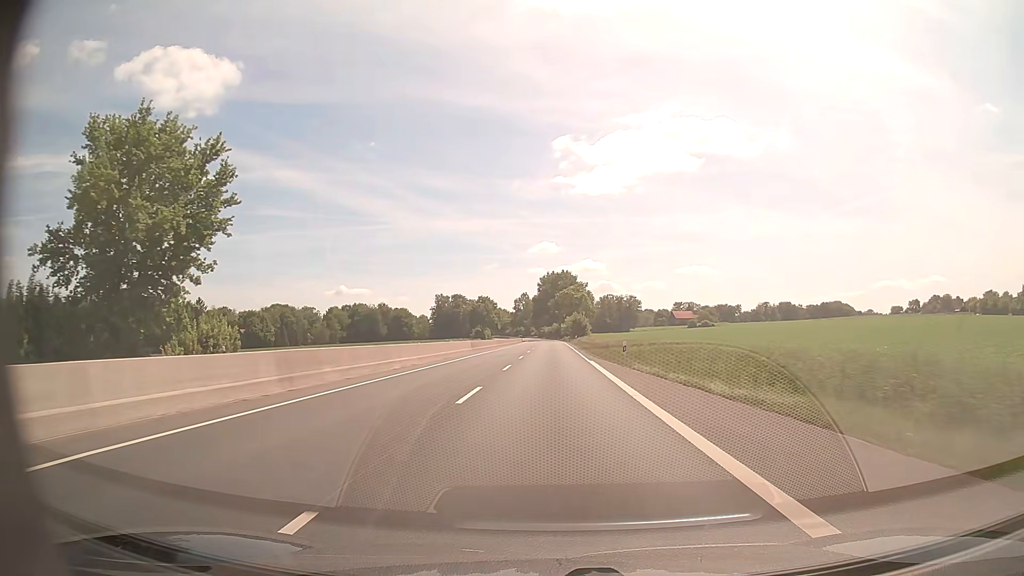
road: trunk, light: Day
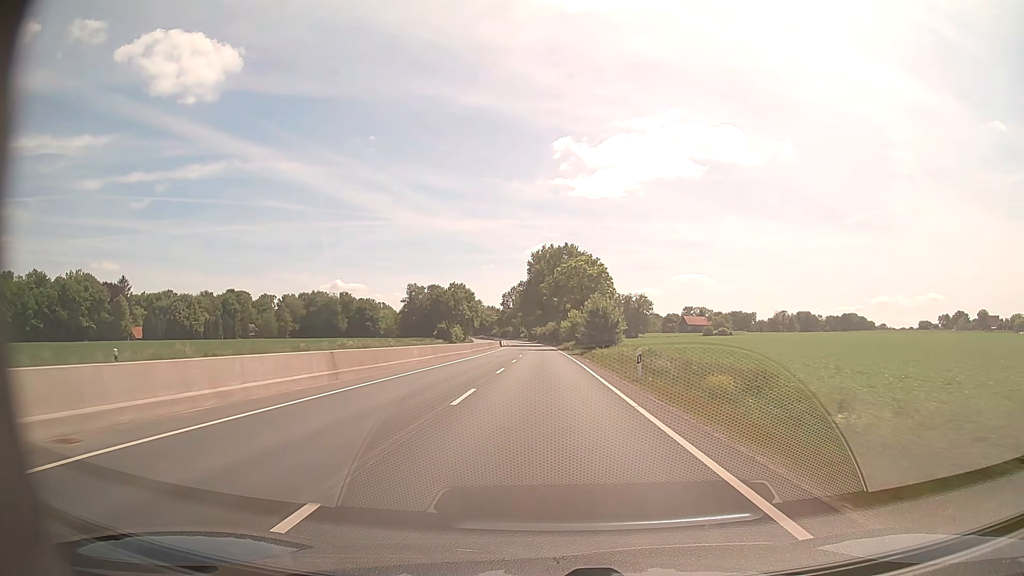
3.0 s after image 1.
(+0.4, +60.4) m; 0°
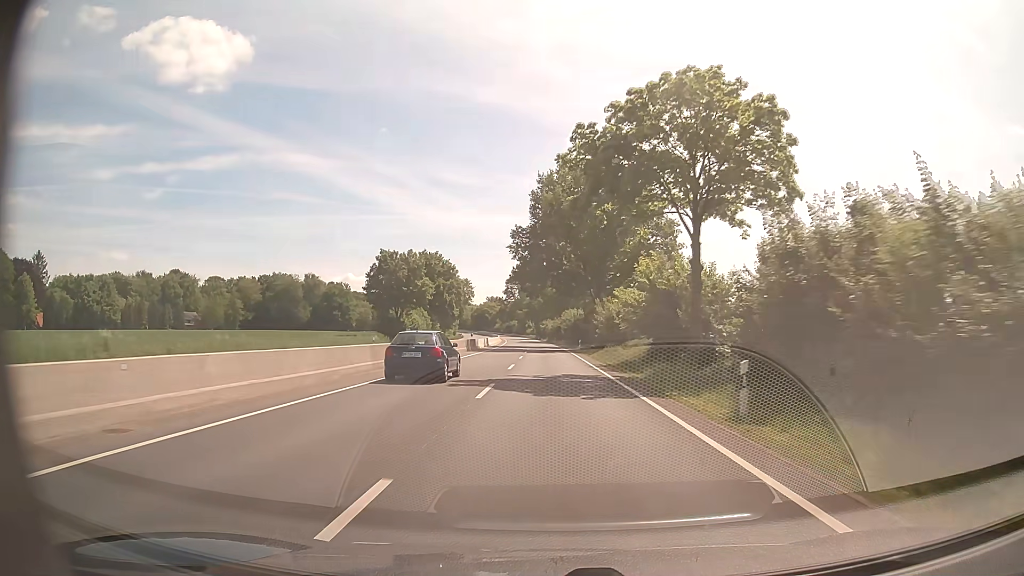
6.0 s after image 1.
(-0.5, +59.8) m; -1°
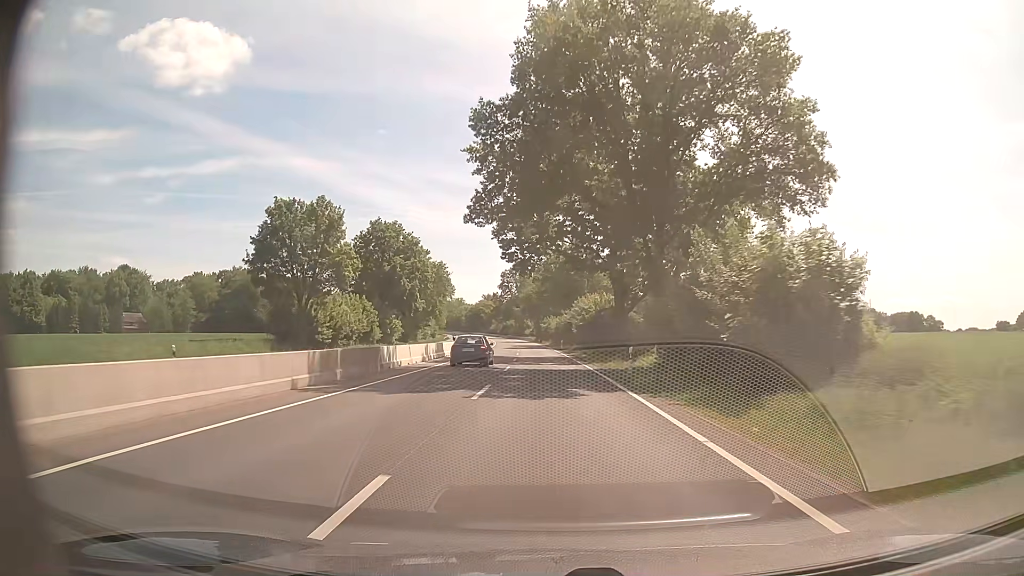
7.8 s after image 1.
(-0.1, +36.3) m; 0°
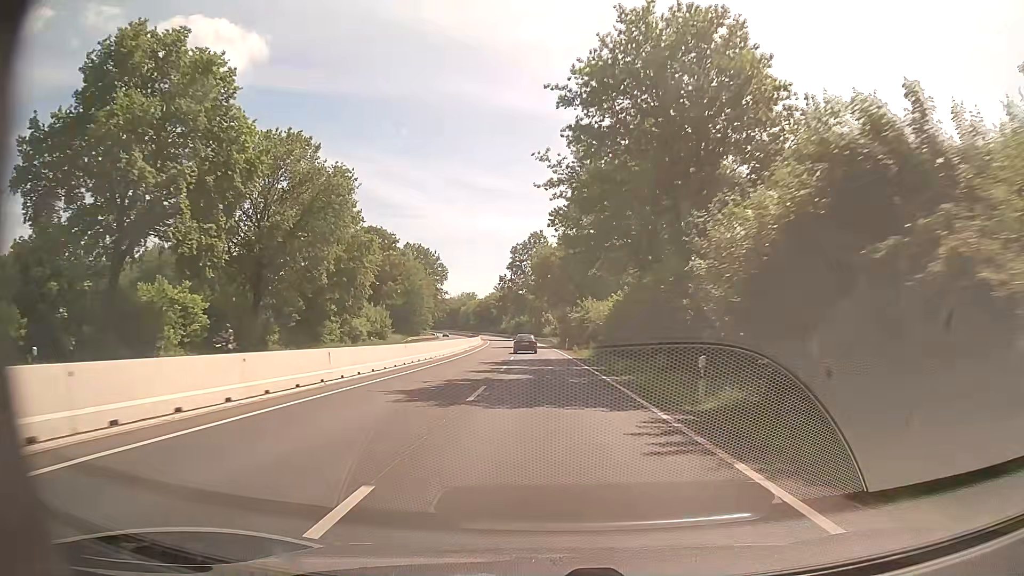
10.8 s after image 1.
(-1.1, +61.4) m; -2°
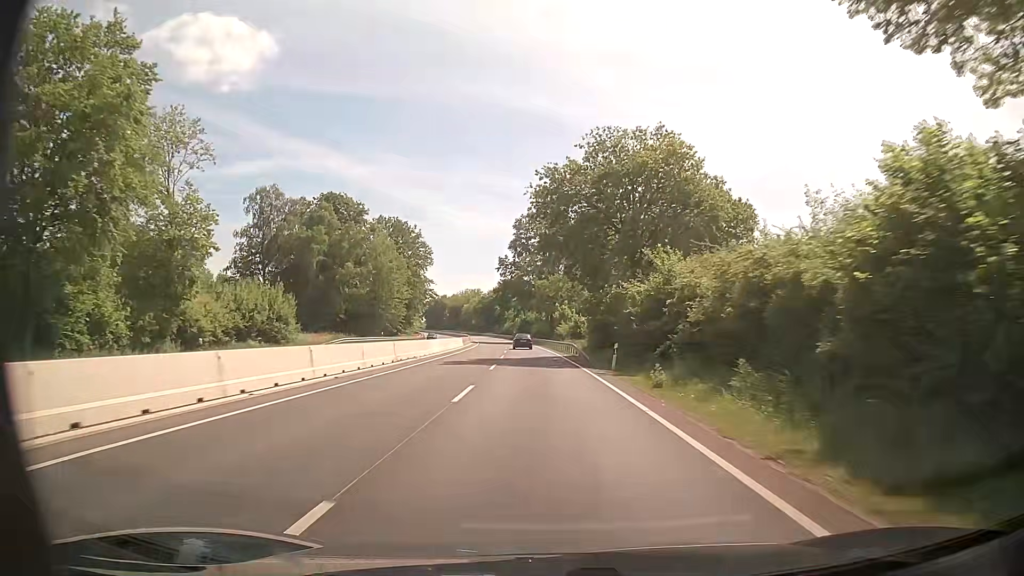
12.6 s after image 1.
(-0.3, +37.2) m; -1°
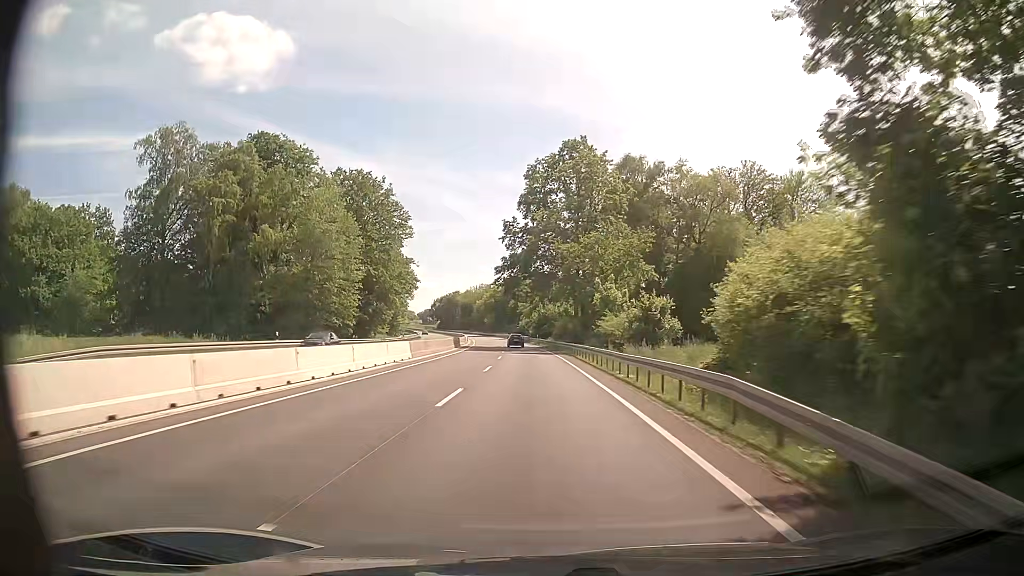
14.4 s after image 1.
(-0.5, +37.2) m; -2°
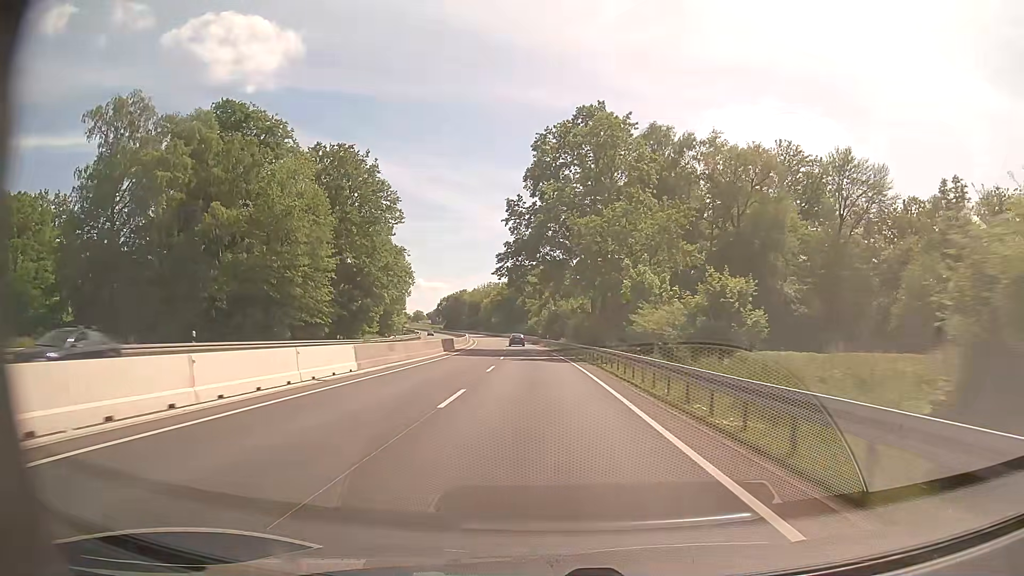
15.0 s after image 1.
(0.0, +12.3) m; -1°
(0, +10) (0, +20) (-1, +30) (-1, +40) (-2, +50) (-2, +60) (-3, +70) (-4, +80) (-5, +90) (-6, +100) m
